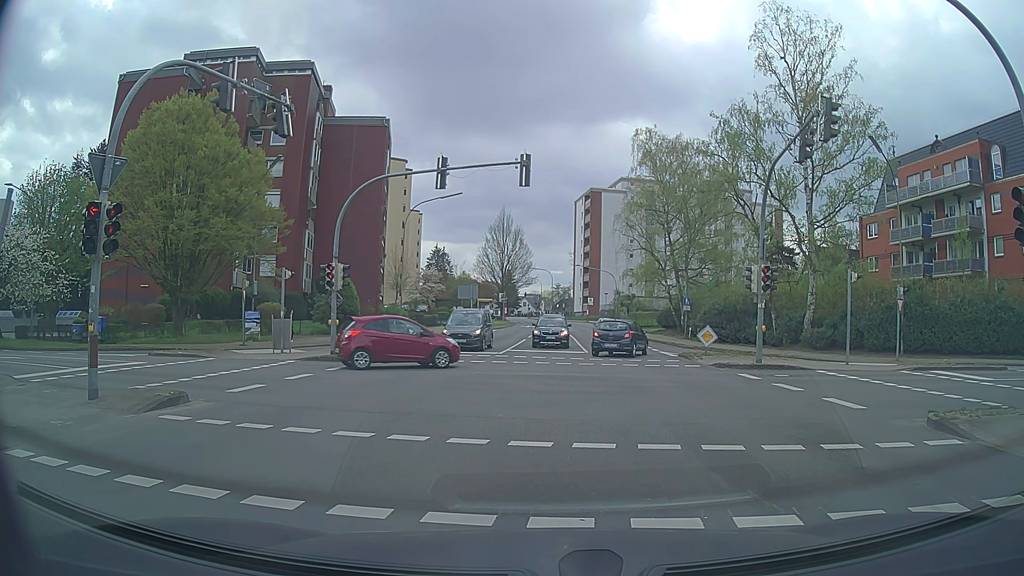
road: tertiary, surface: asphalt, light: Day
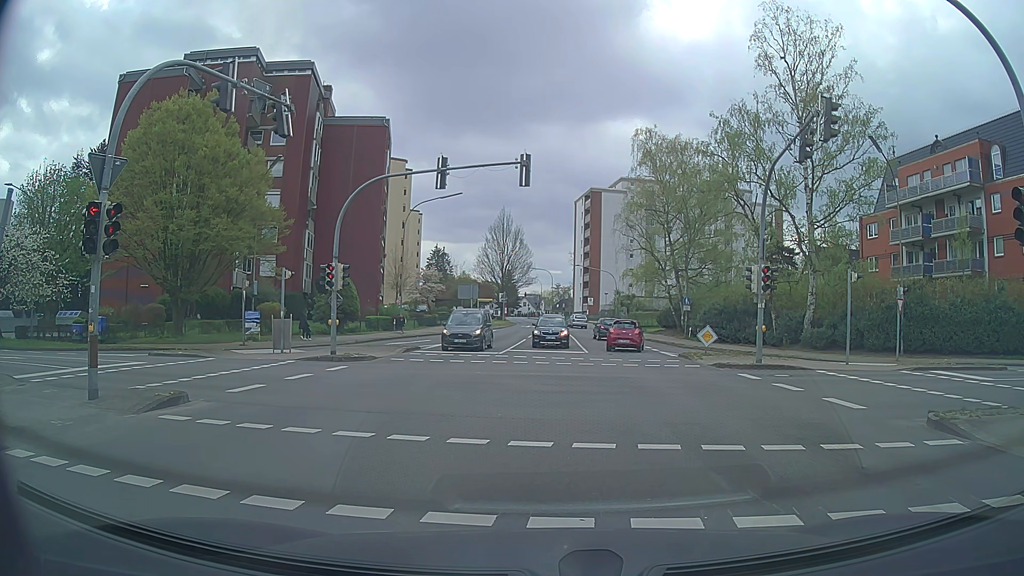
(0.0, 0.0) m; 0°
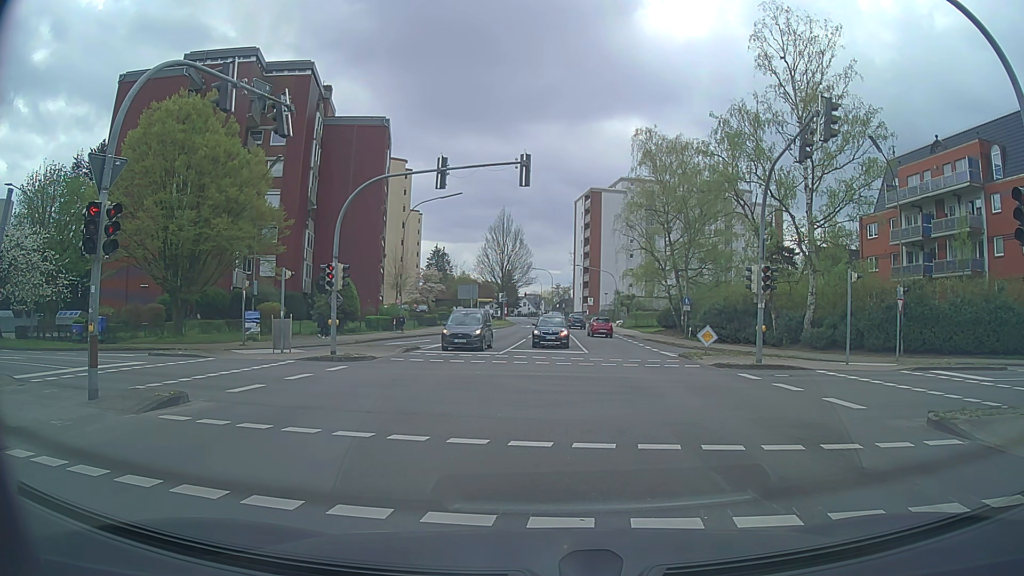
(0.0, 0.0) m; 0°
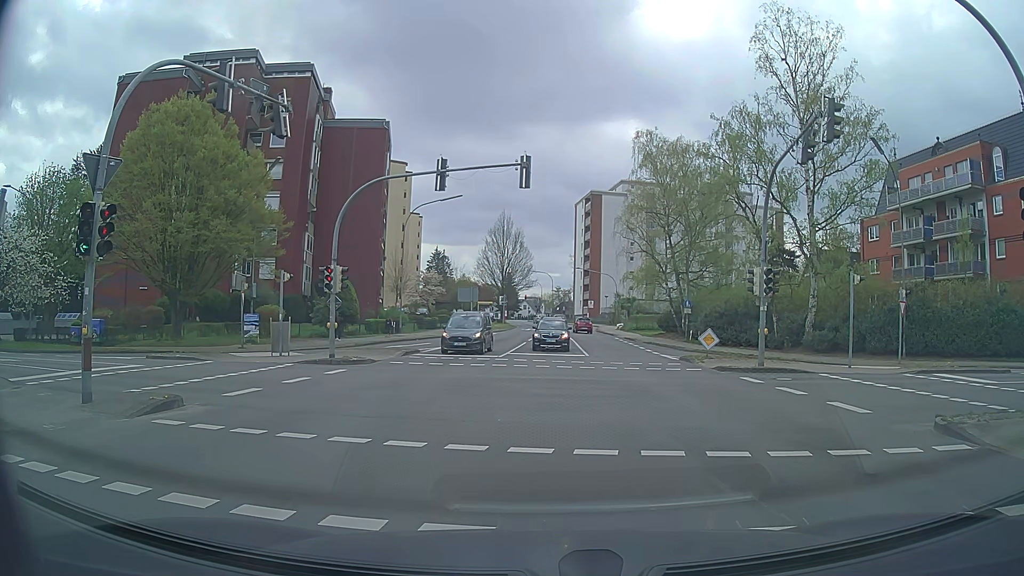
(0.0, +0.2) m; 0°
